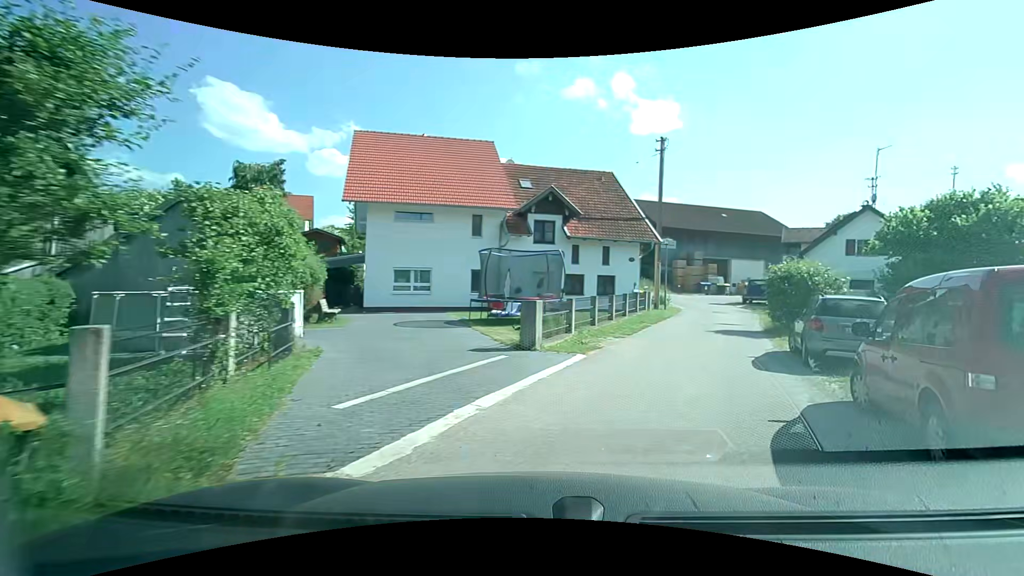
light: Day
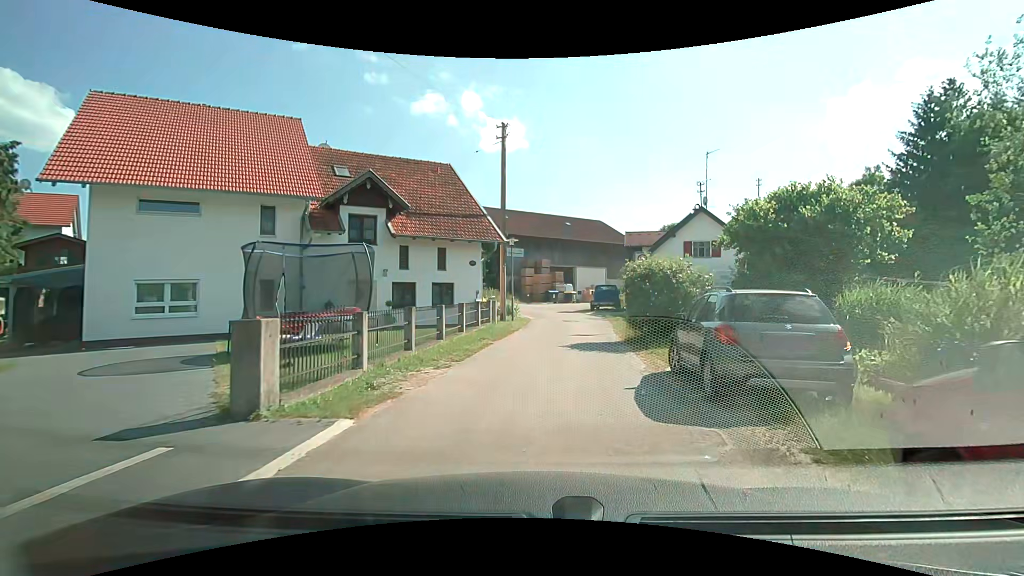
(+1.0, +5.2) m; +16°
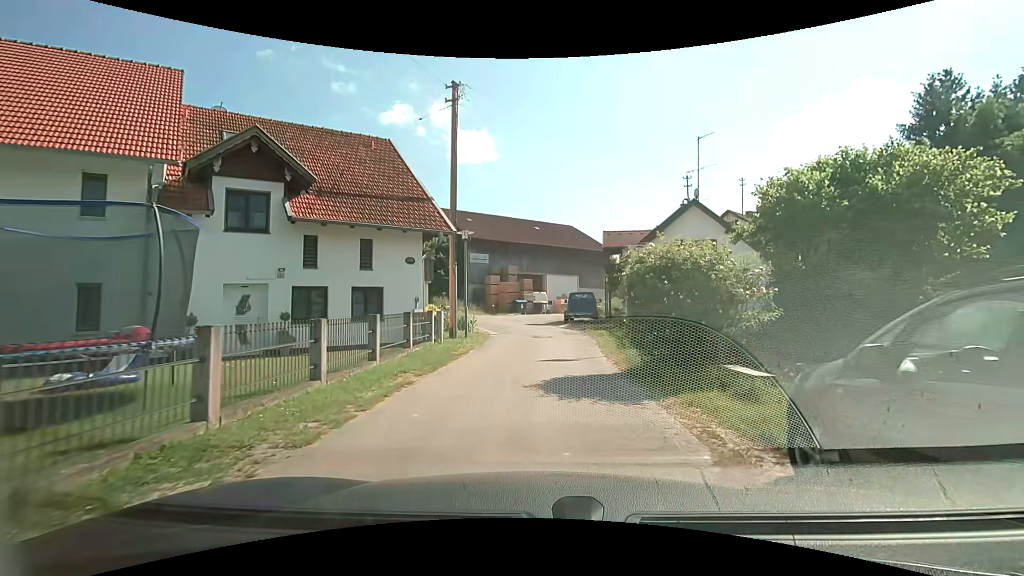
(+0.3, +6.0) m; +4°
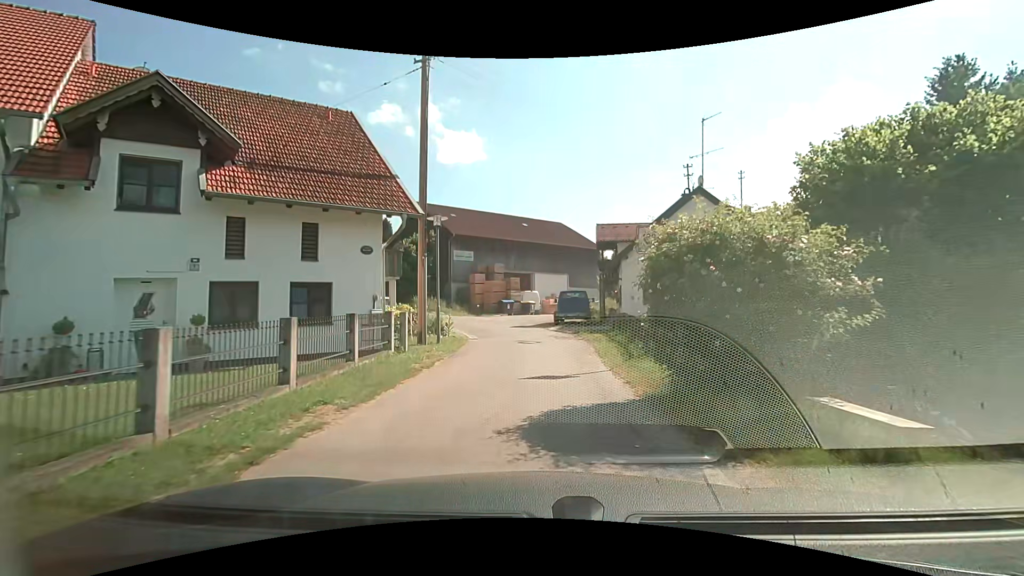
(0.0, +3.2) m; +1°
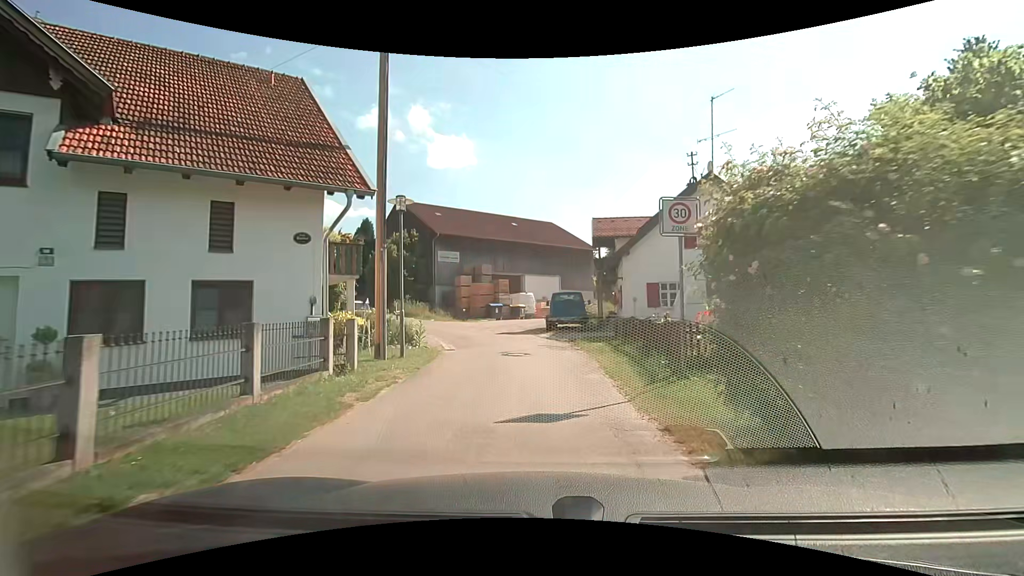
(0.0, +3.3) m; +1°
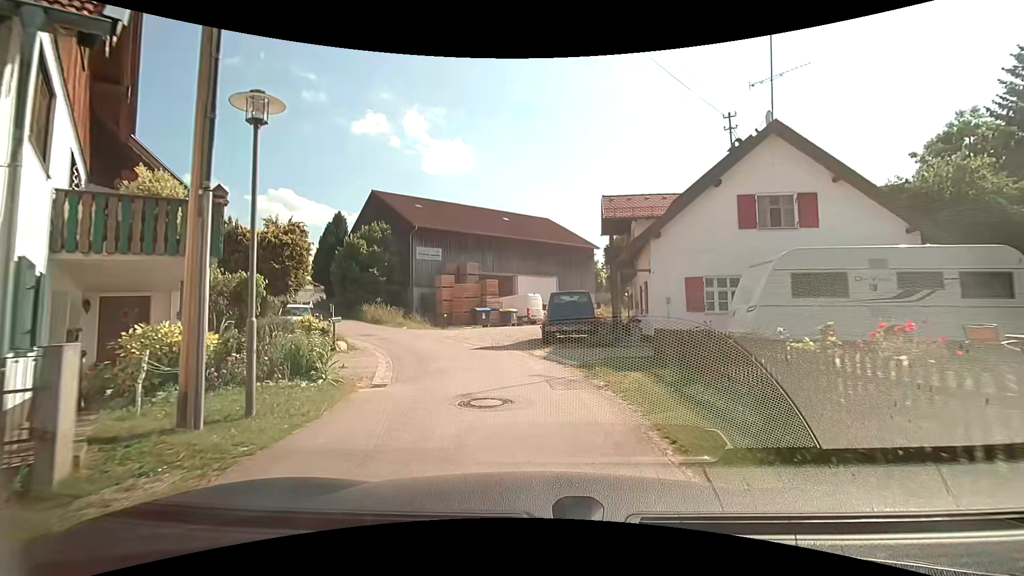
(+0.1, +6.7) m; +1°
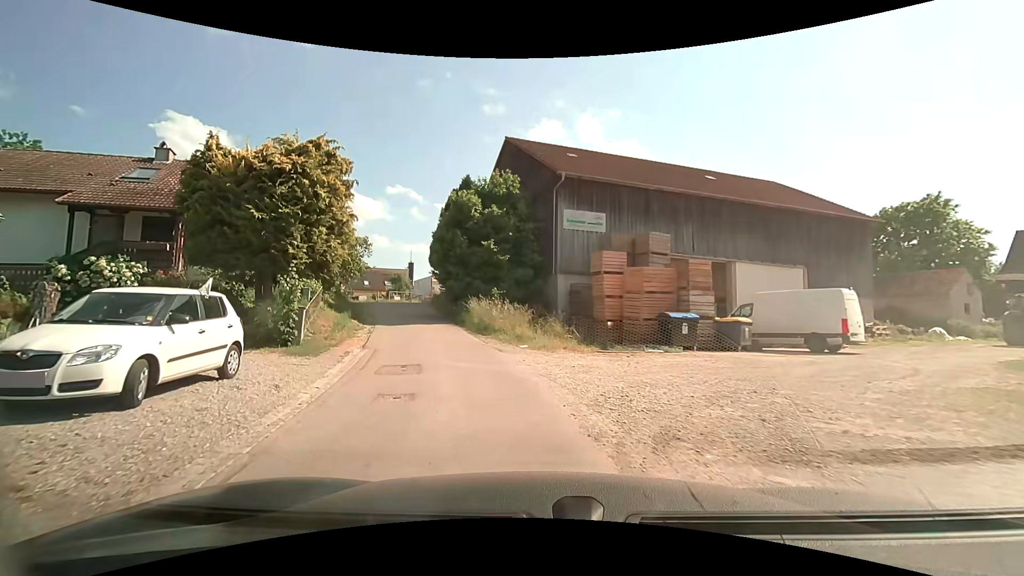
(-2.2, +16.8) m; -20°
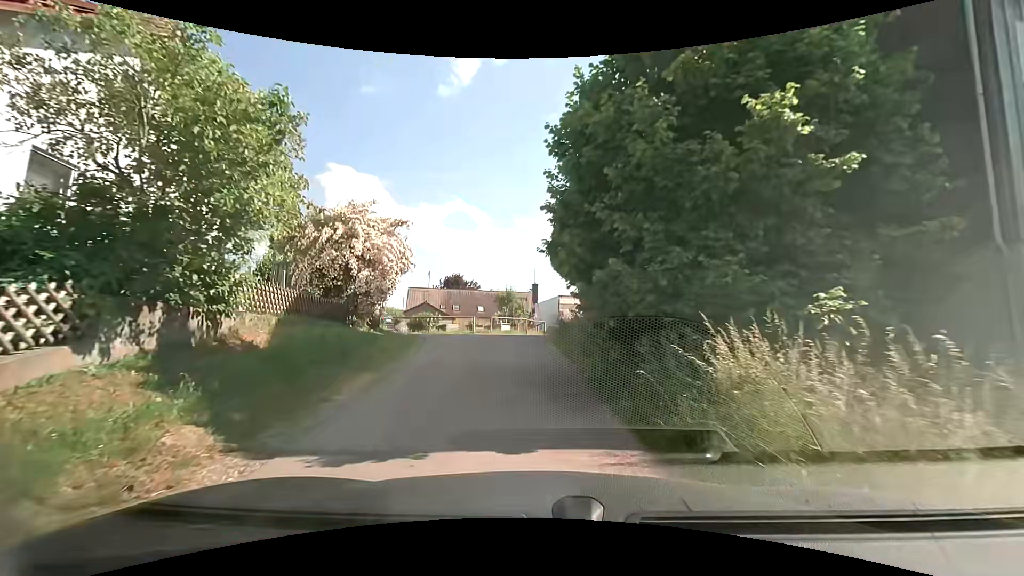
(-2.7, +17.2) m; -14°
